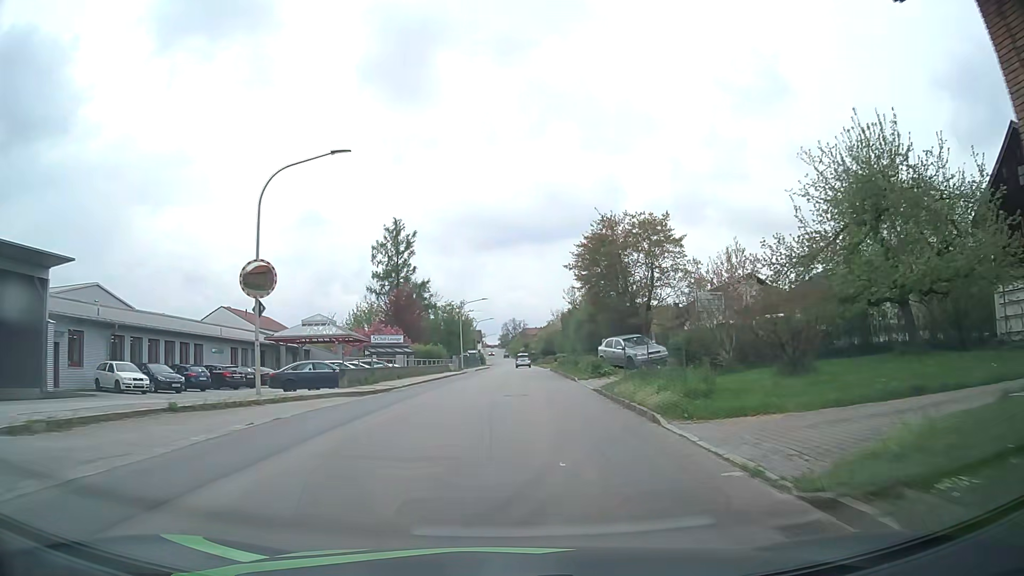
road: tertiary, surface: asphalt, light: Day
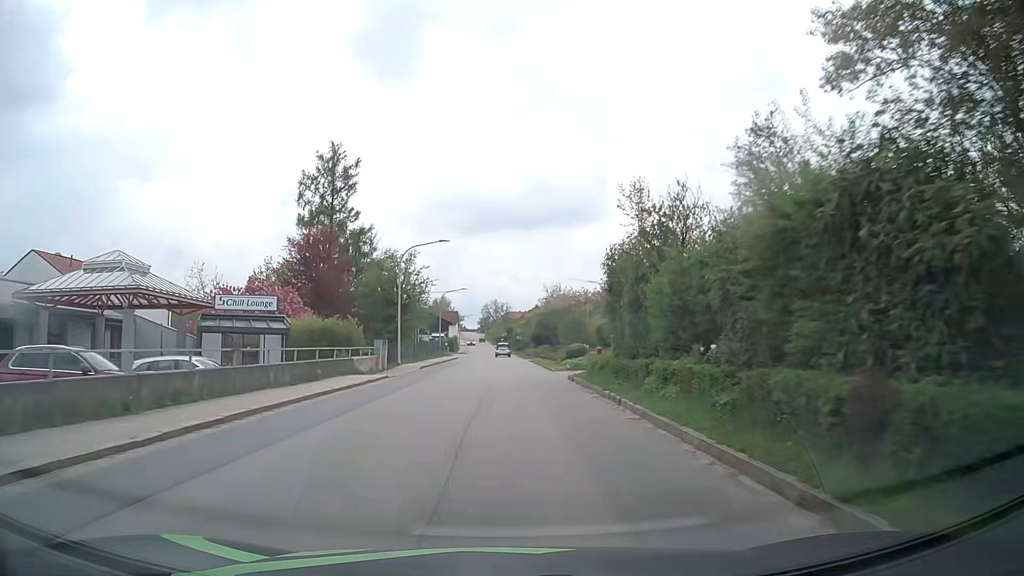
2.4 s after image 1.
(+0.4, +30.8) m; +1°
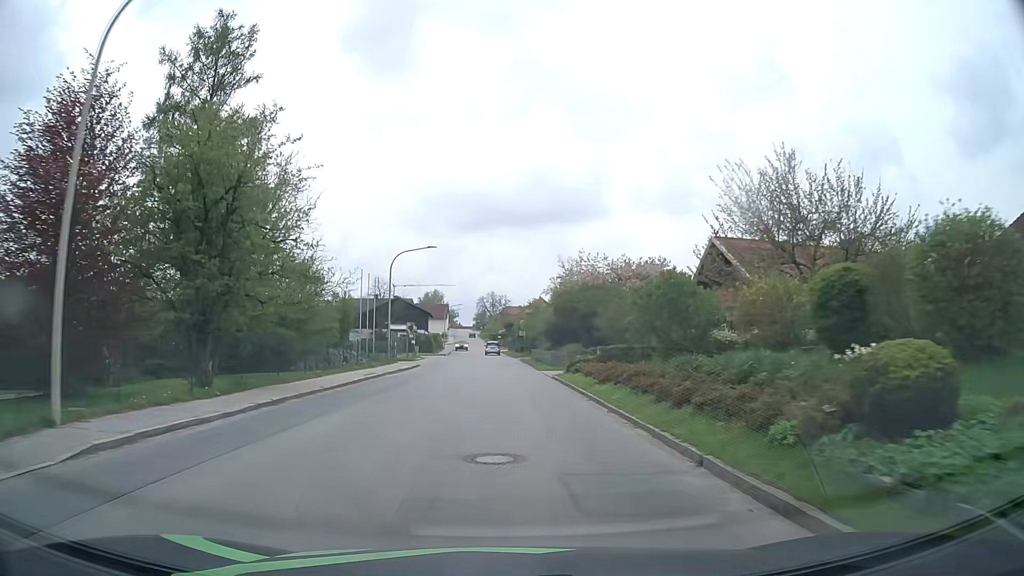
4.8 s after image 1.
(+0.1, +31.0) m; 0°
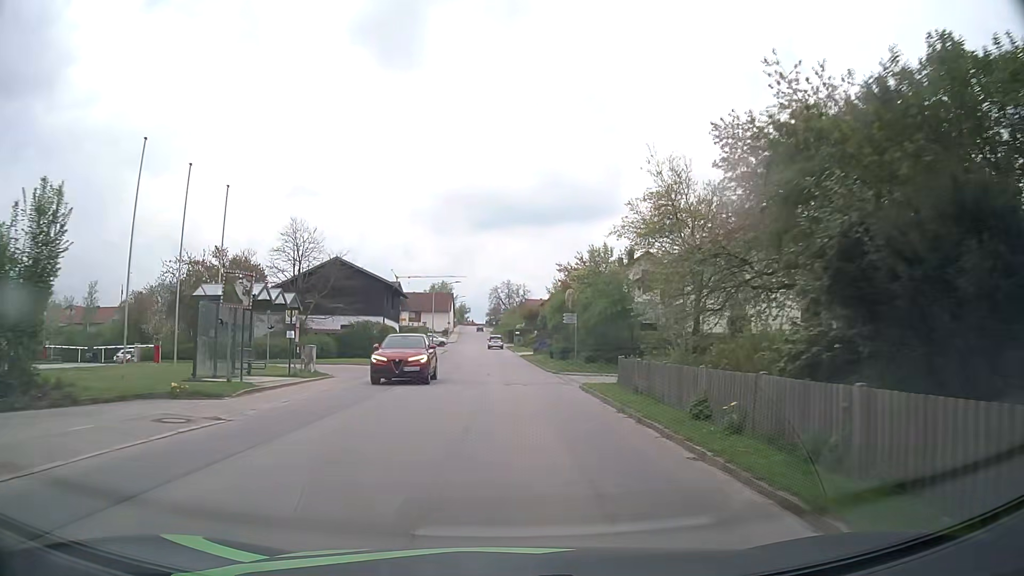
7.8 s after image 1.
(-0.4, +38.6) m; -1°
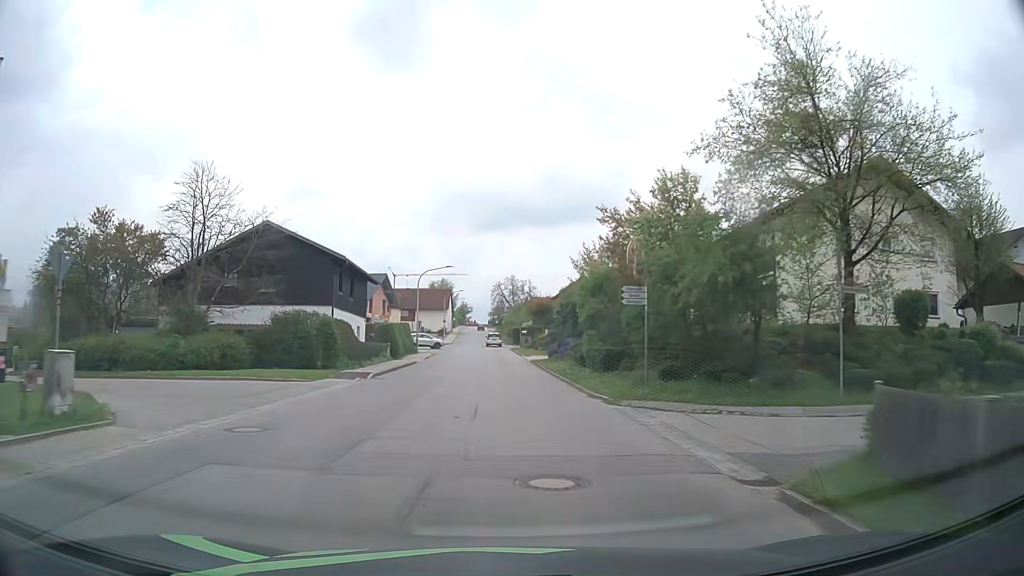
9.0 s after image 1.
(-0.1, +15.3) m; 0°
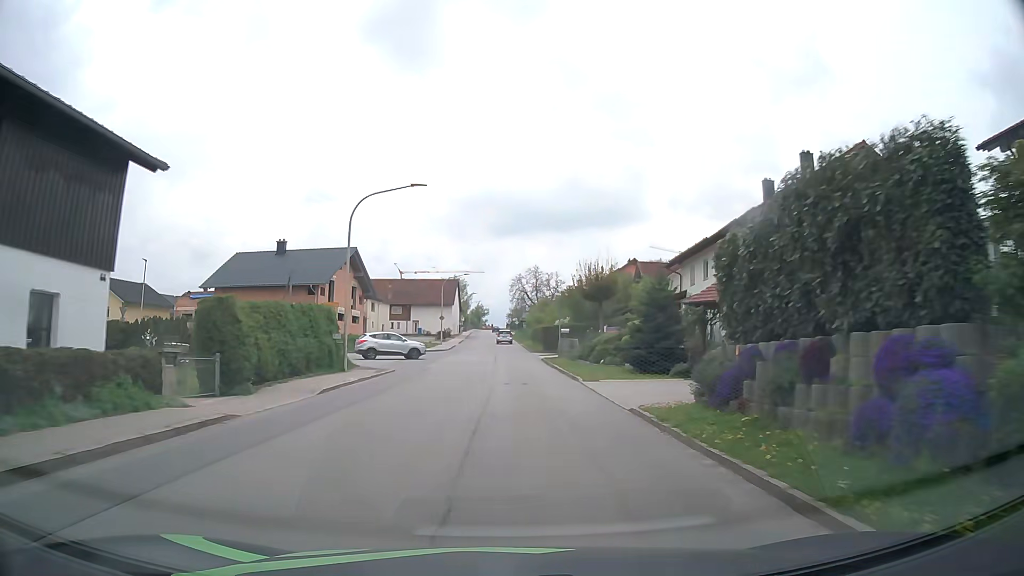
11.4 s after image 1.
(-0.4, +30.4) m; -2°
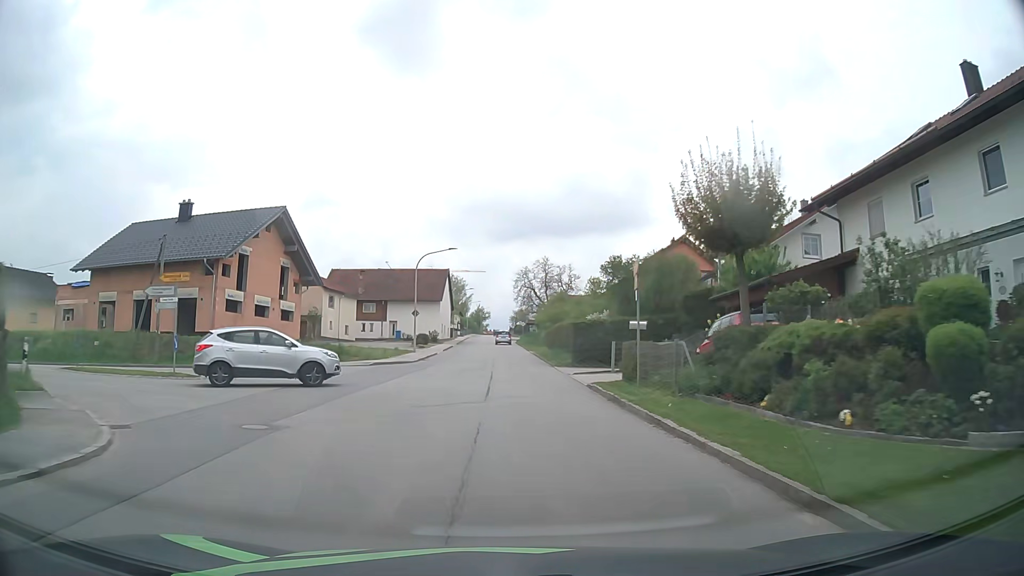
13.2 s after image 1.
(0.0, +22.6) m; 0°
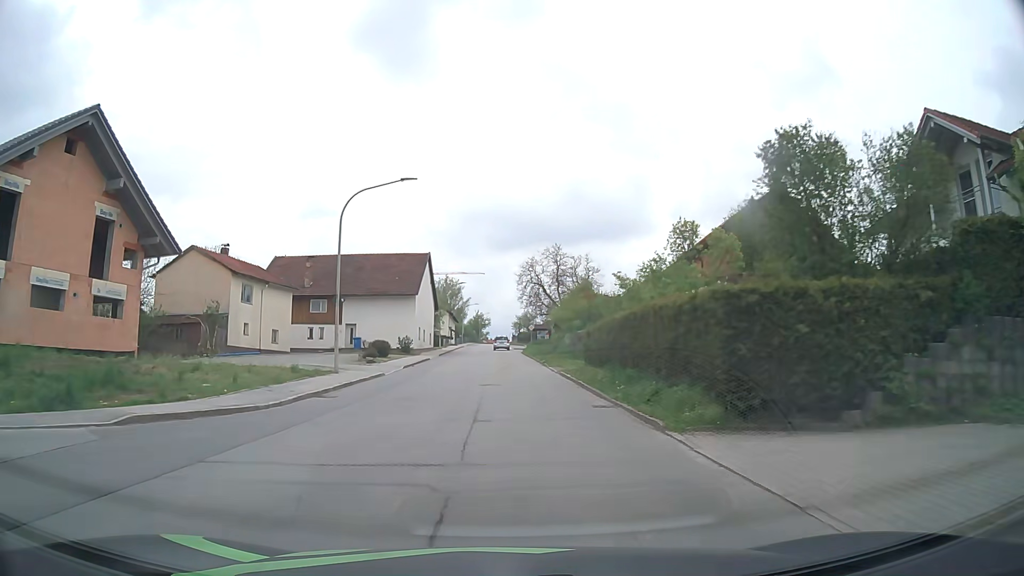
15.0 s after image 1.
(+0.1, +22.5) m; 0°
(0, +10) (0, +20) (0, +30) (0, +40) (0, +50) (0, +60) (-1, +70) (-1, +80) (-1, +90) (-1, +100) m
